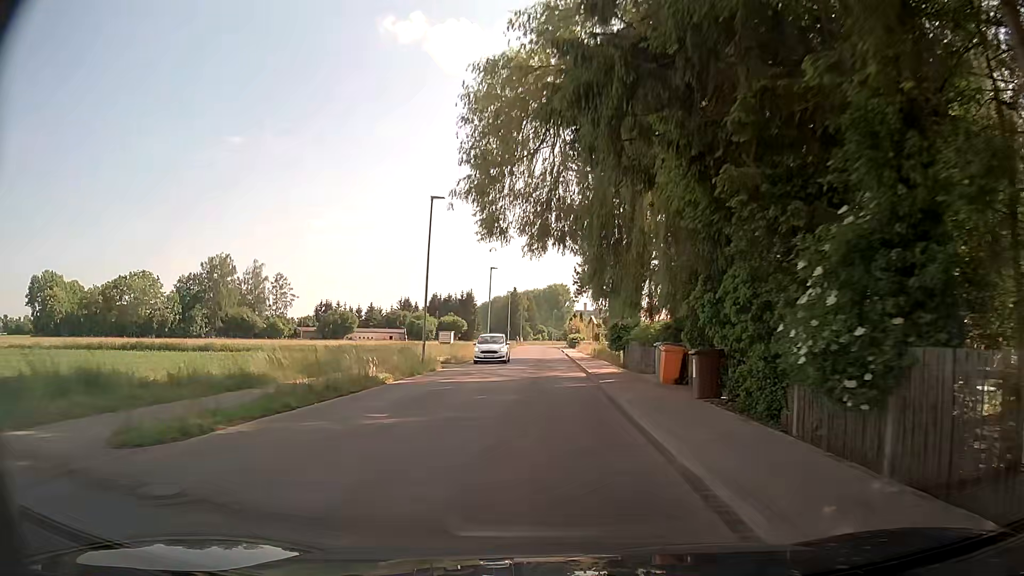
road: tertiary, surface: asphalt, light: Day
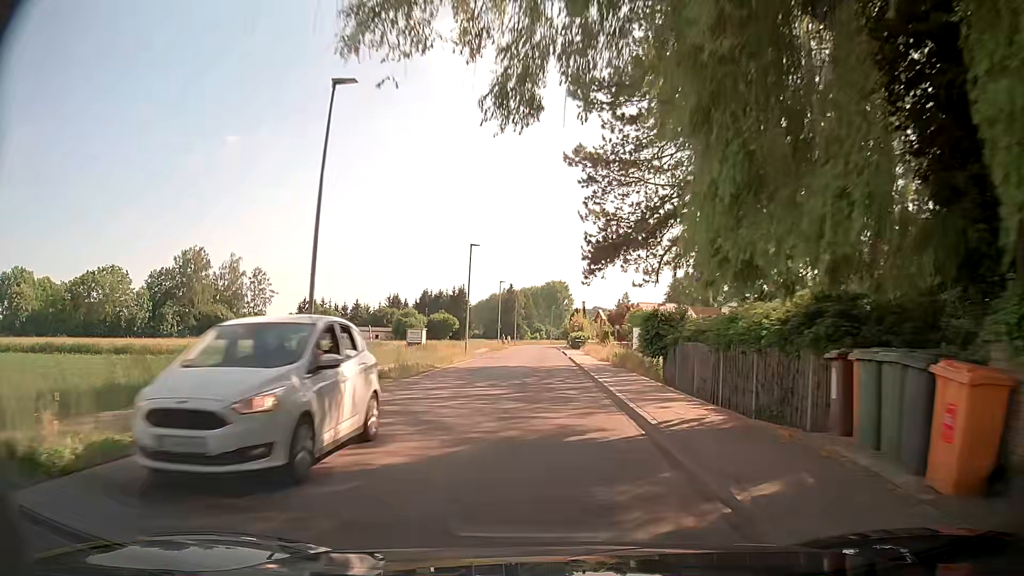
(+0.1, +14.5) m; 0°
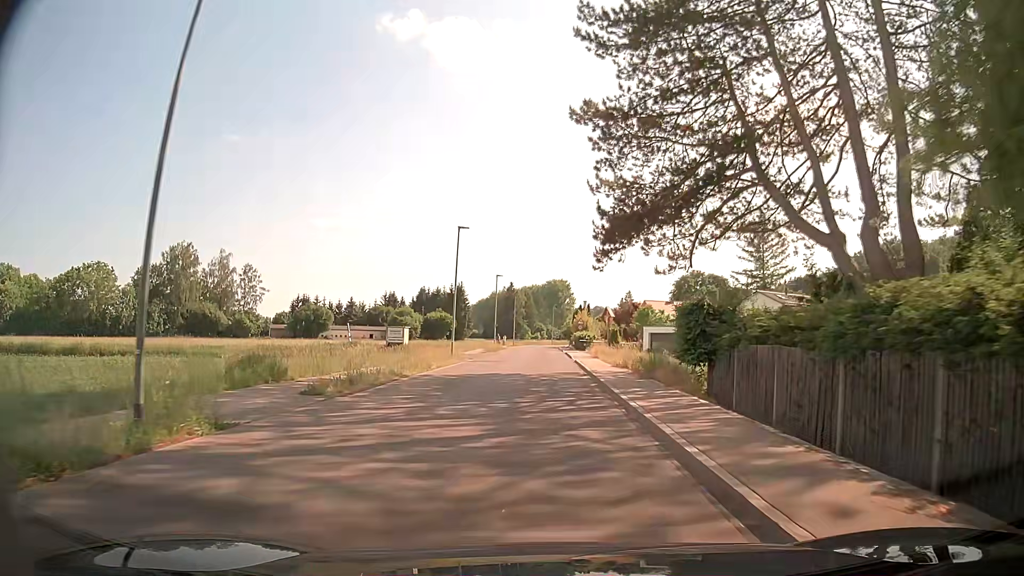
(0.0, +7.2) m; 0°
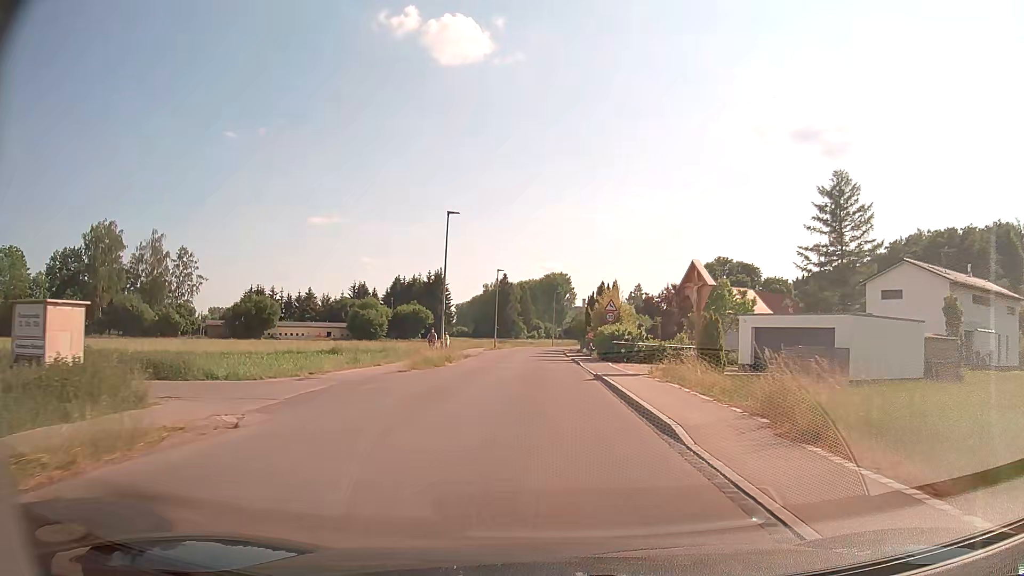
(+0.3, +34.6) m; +1°
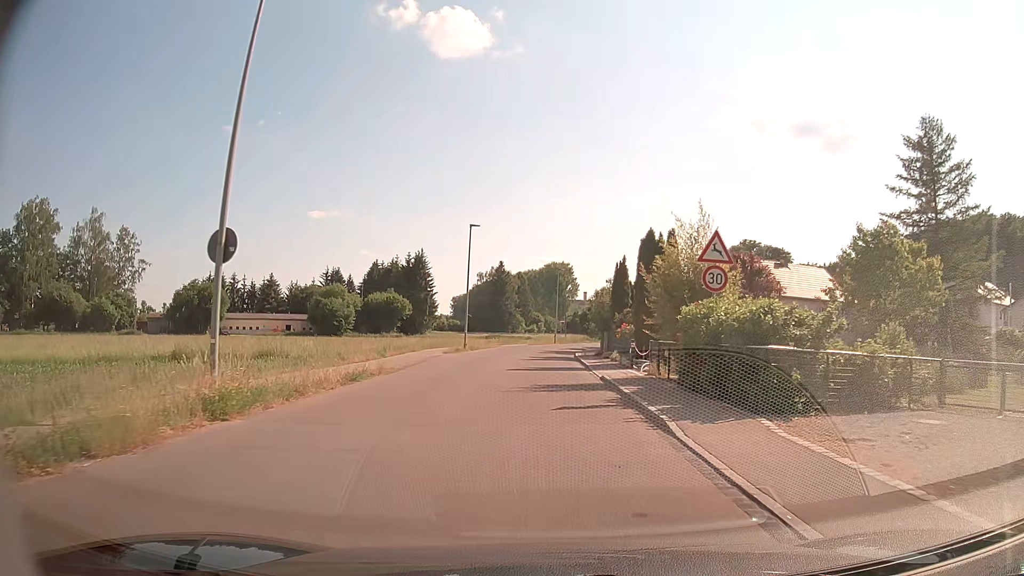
(0.0, +23.8) m; 0°
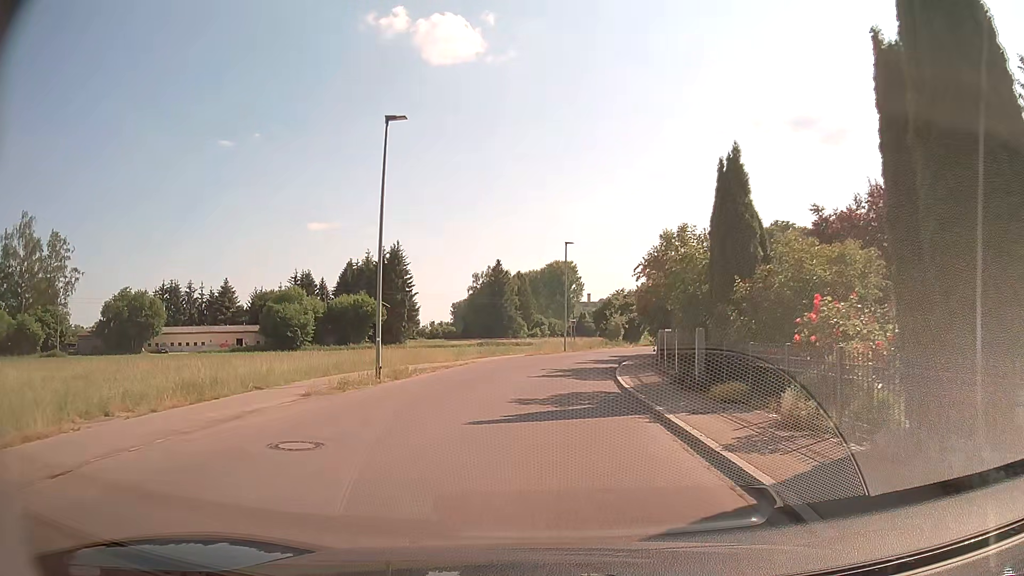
(-0.1, +22.2) m; 0°
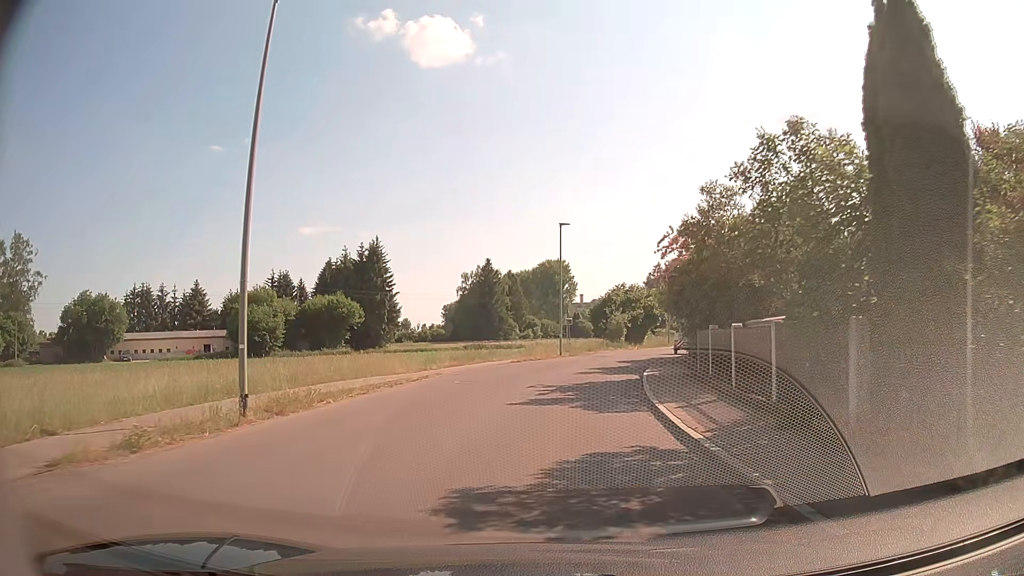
(0.0, +8.5) m; -1°
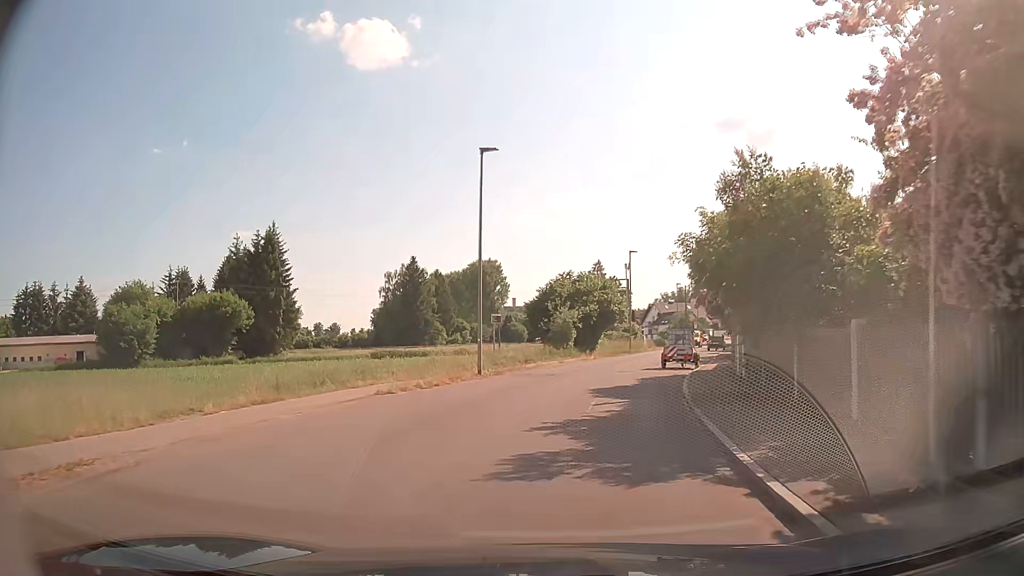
(+0.9, +16.7) m; +7°
